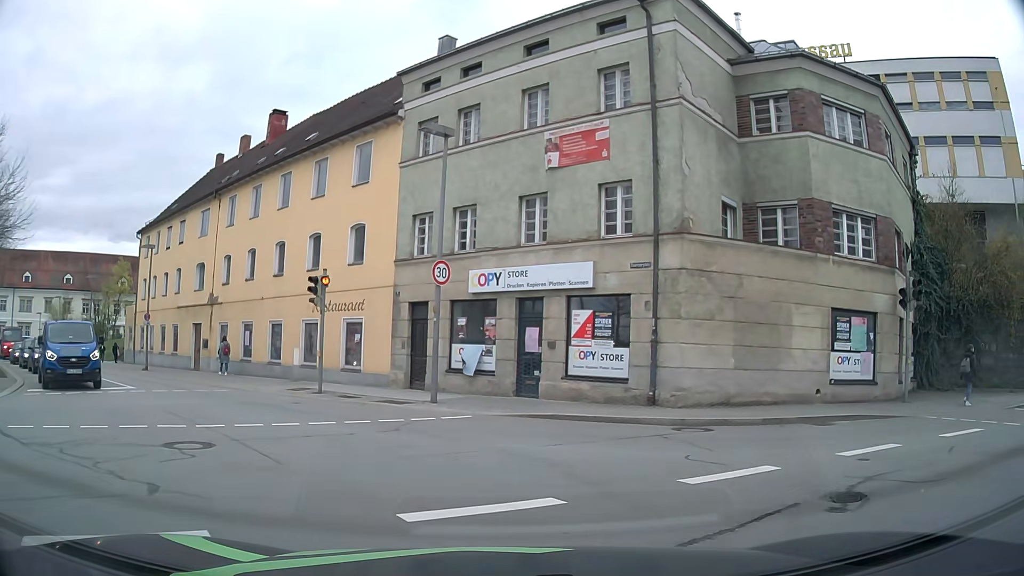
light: Day
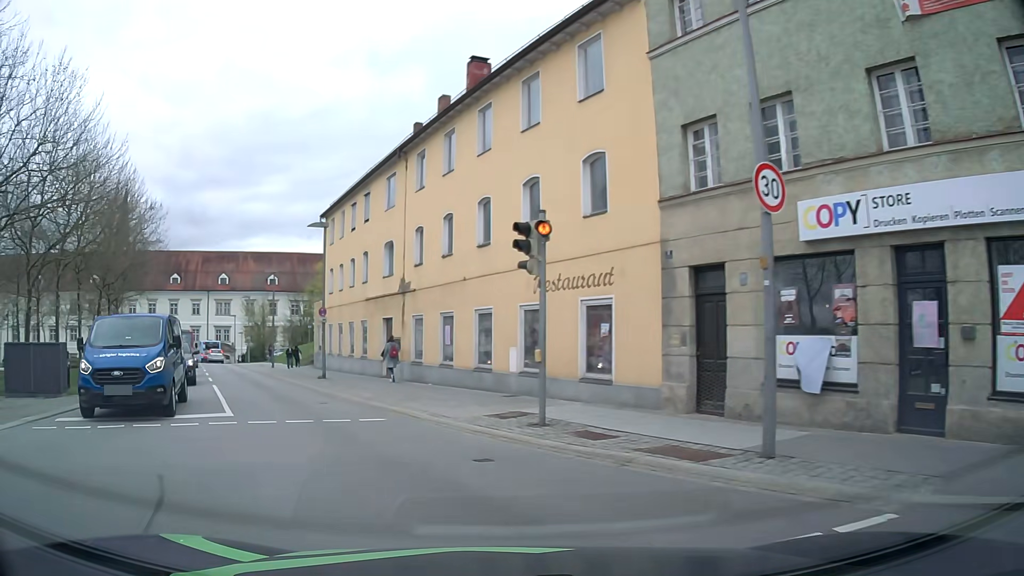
(-1.2, +8.4) m; -18°
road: tertiary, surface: asphalt
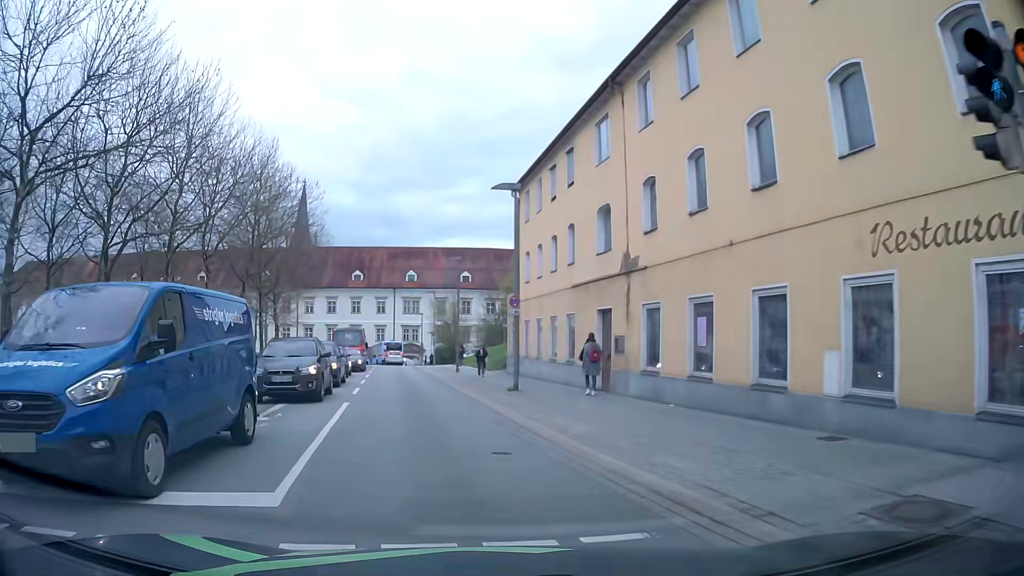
(-1.6, +7.5) m; -19°
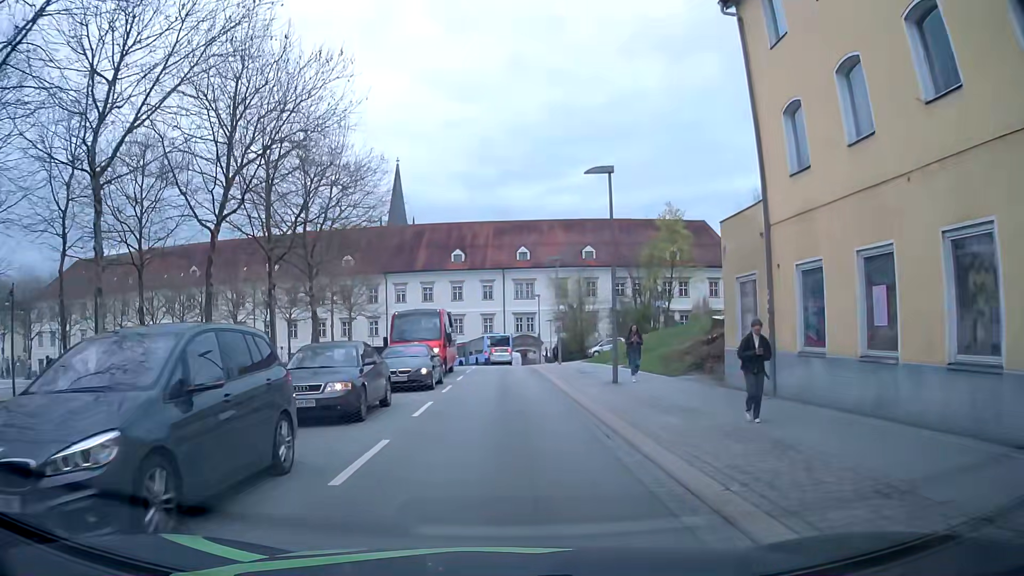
(-2.5, +18.8) m; -11°
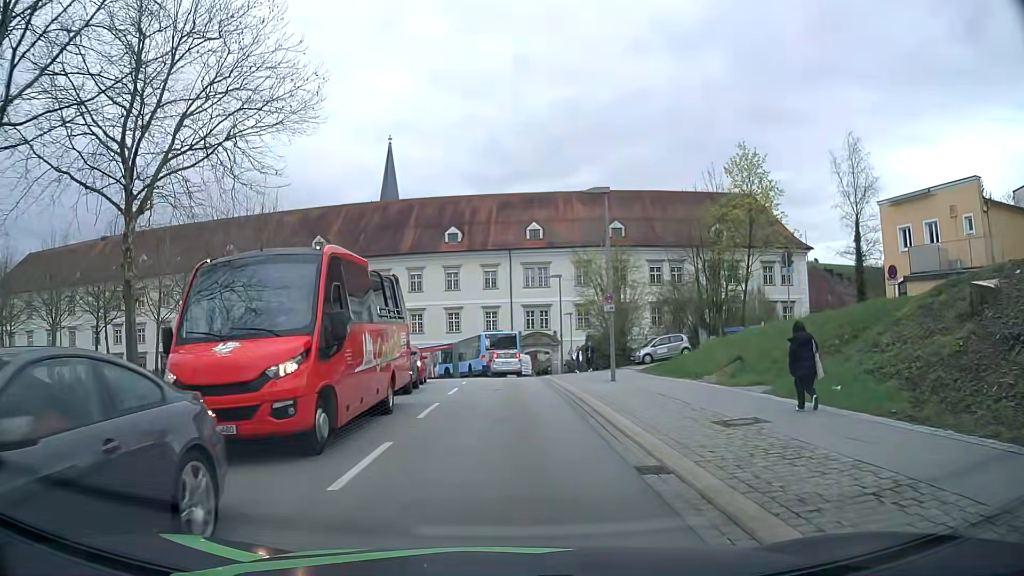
(+0.1, +18.1) m; 0°
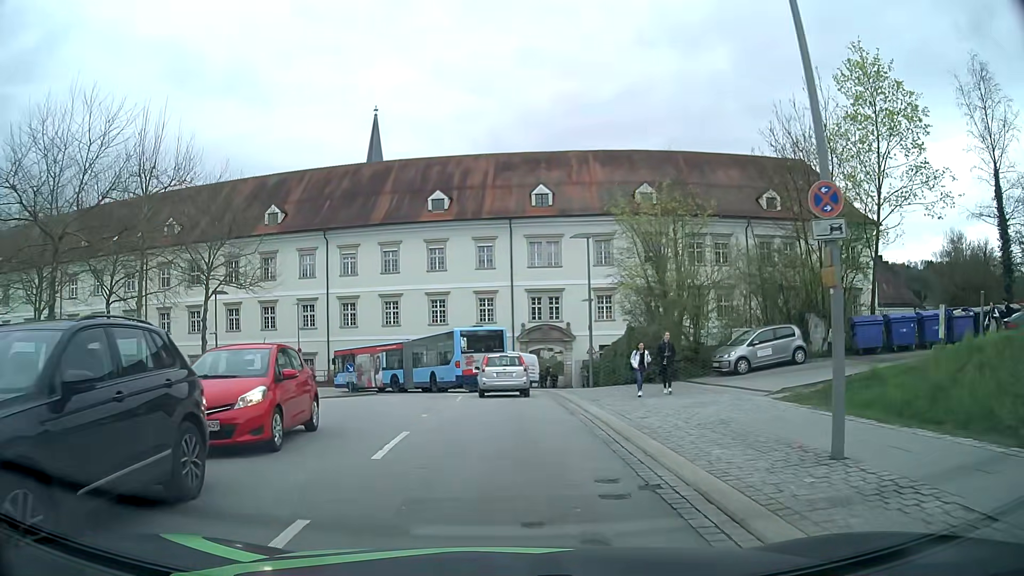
(0.0, +15.9) m; 0°
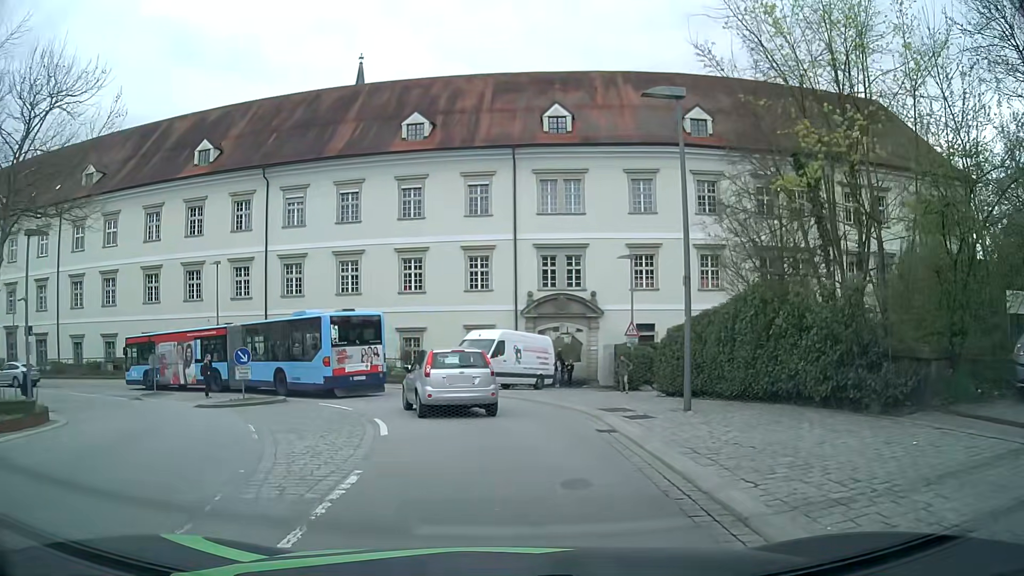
(-0.1, +15.6) m; 0°
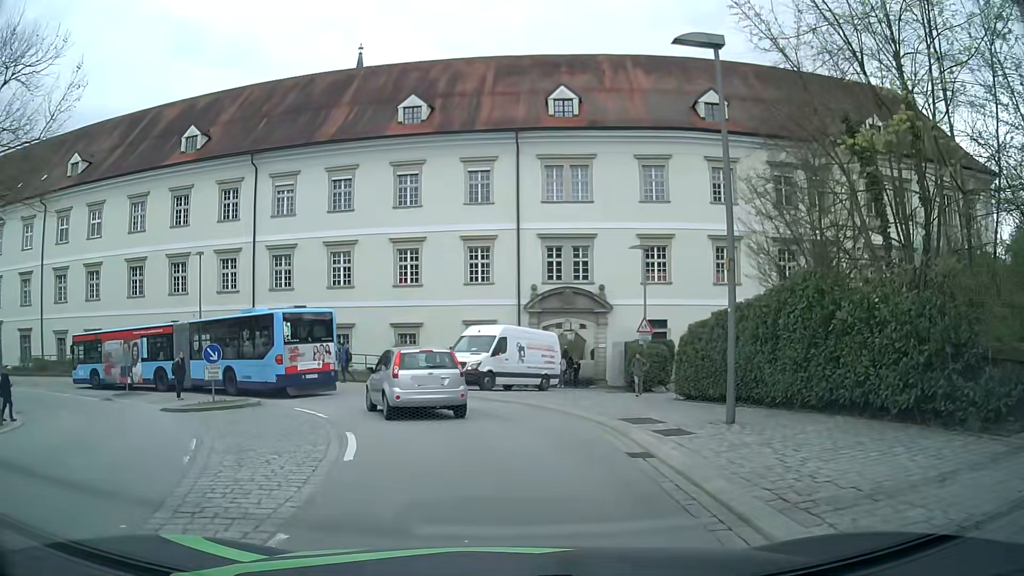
(0.0, +2.6) m; 0°
